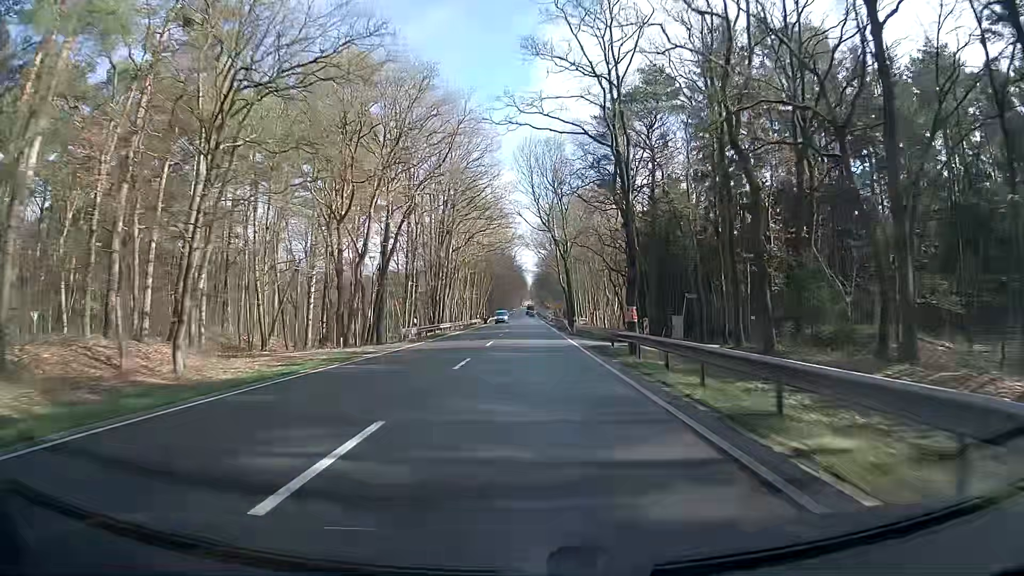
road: primary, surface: asphalt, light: Day
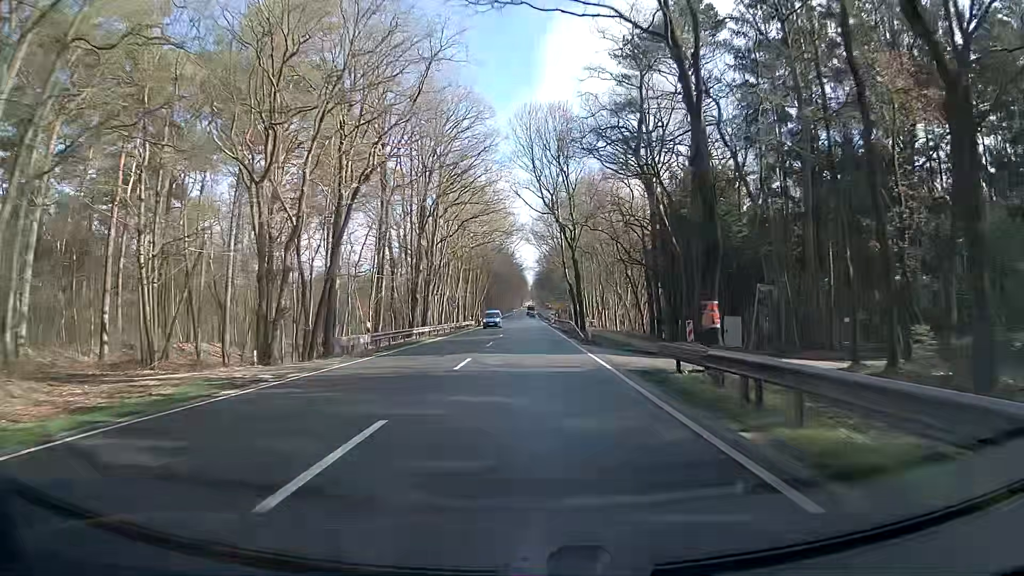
(-0.1, +12.1) m; 0°
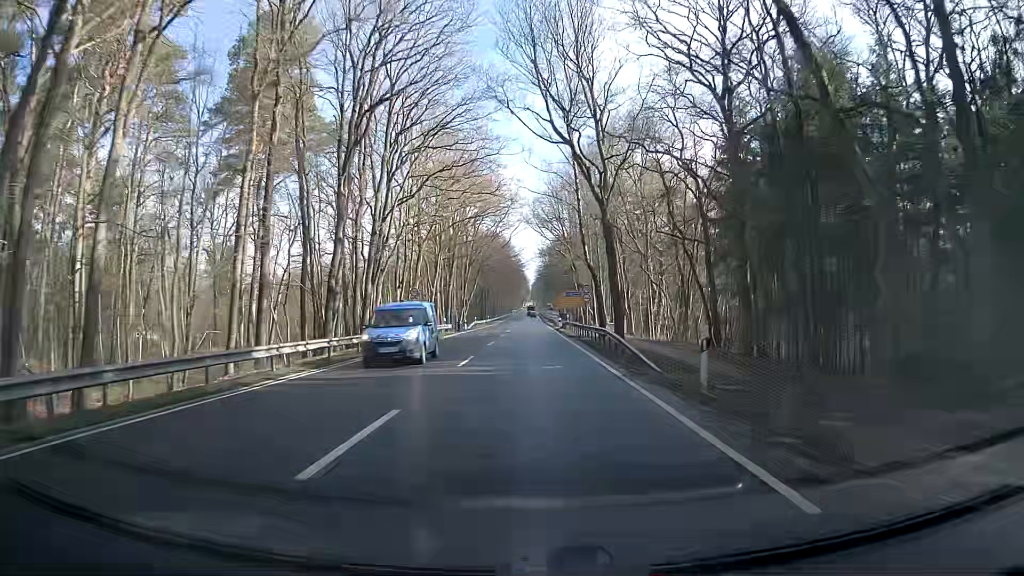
(-0.2, +23.5) m; -1°
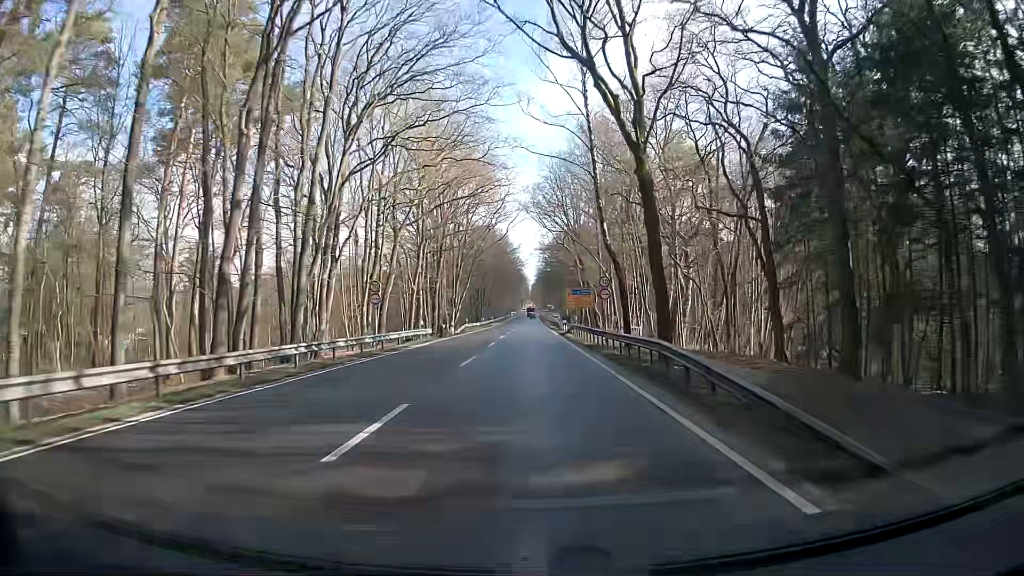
(+0.1, +11.5) m; +1°
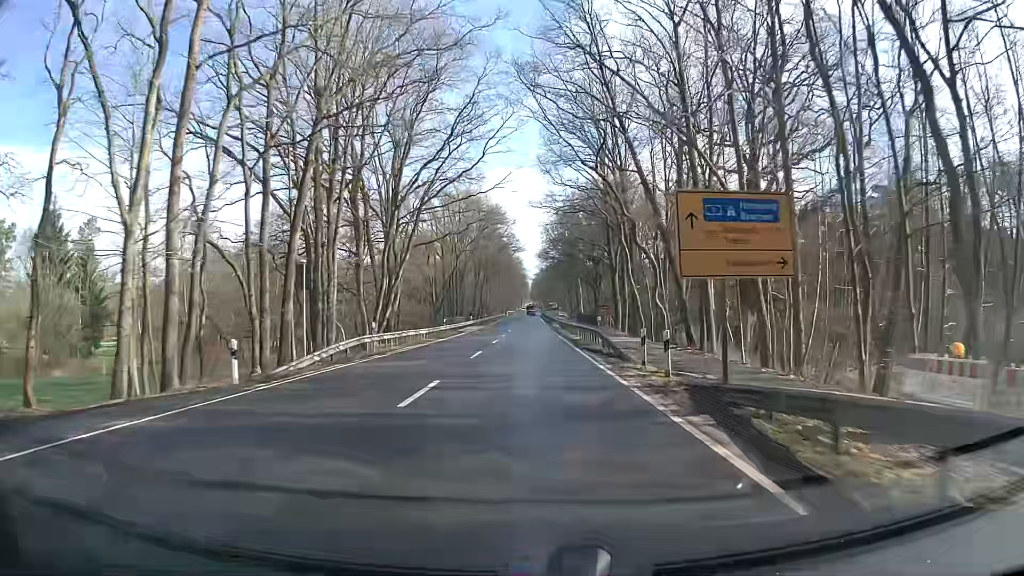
(-0.3, +45.1) m; 0°
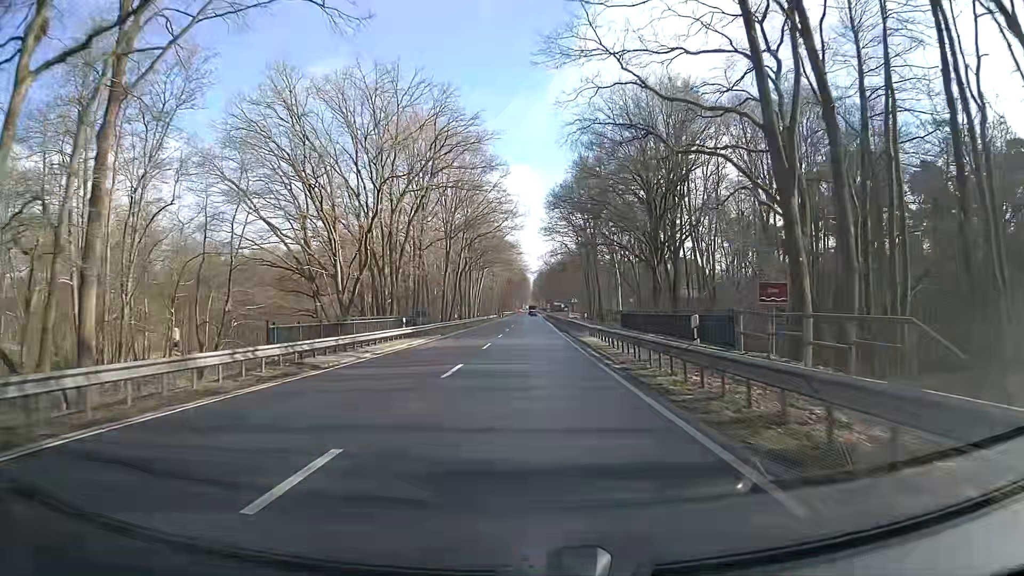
(-0.4, +44.3) m; -1°
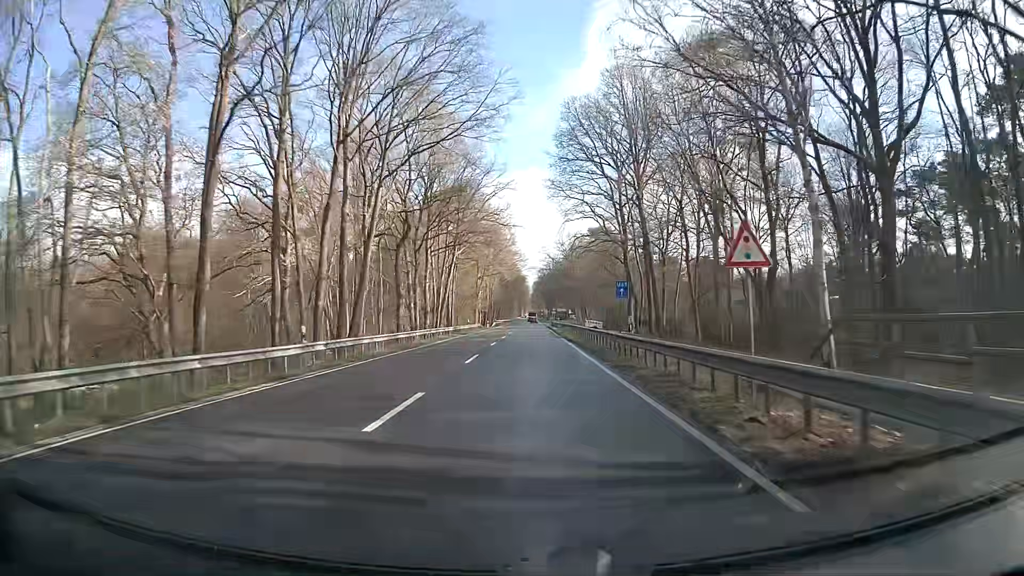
(+0.2, +43.8) m; 0°
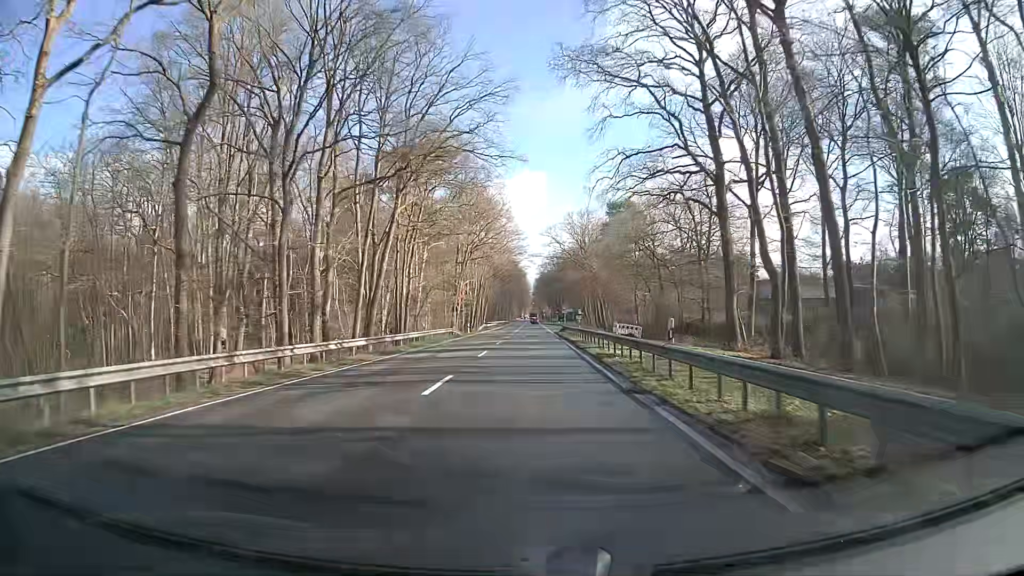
(+0.1, +32.7) m; 0°
(0, +10) (0, +20) (0, +30) (0, +40) (0, +50) (0, +60) (0, +70) (0, +80) (0, +90) (0, +100) m
